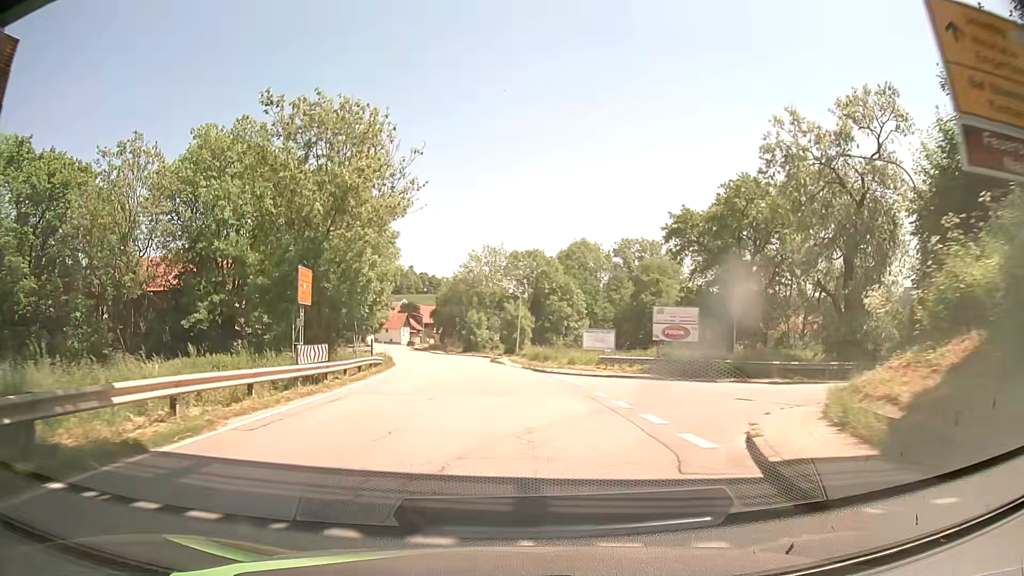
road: secondary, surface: asphalt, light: Day
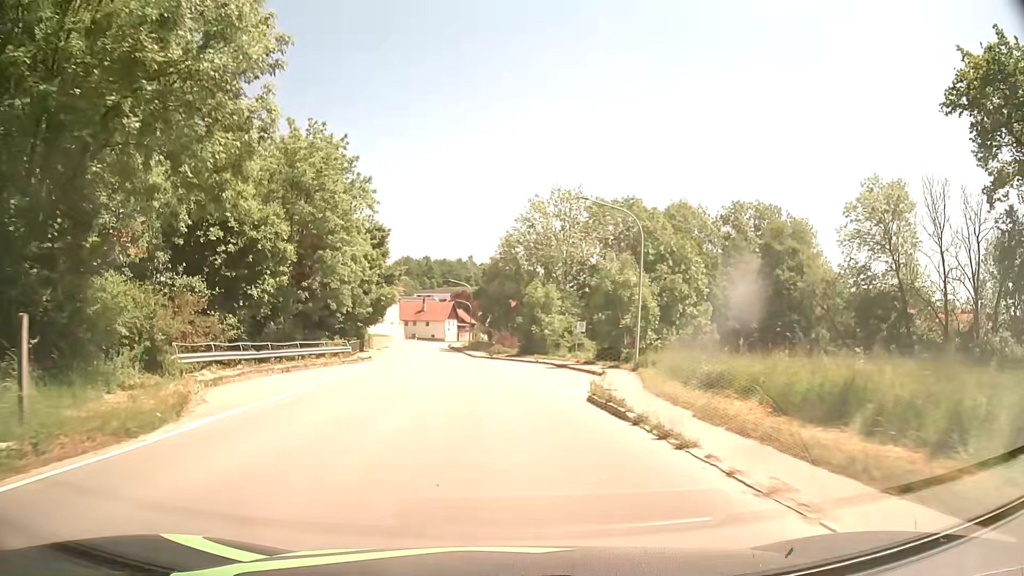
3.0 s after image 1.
(-1.3, +38.3) m; -5°
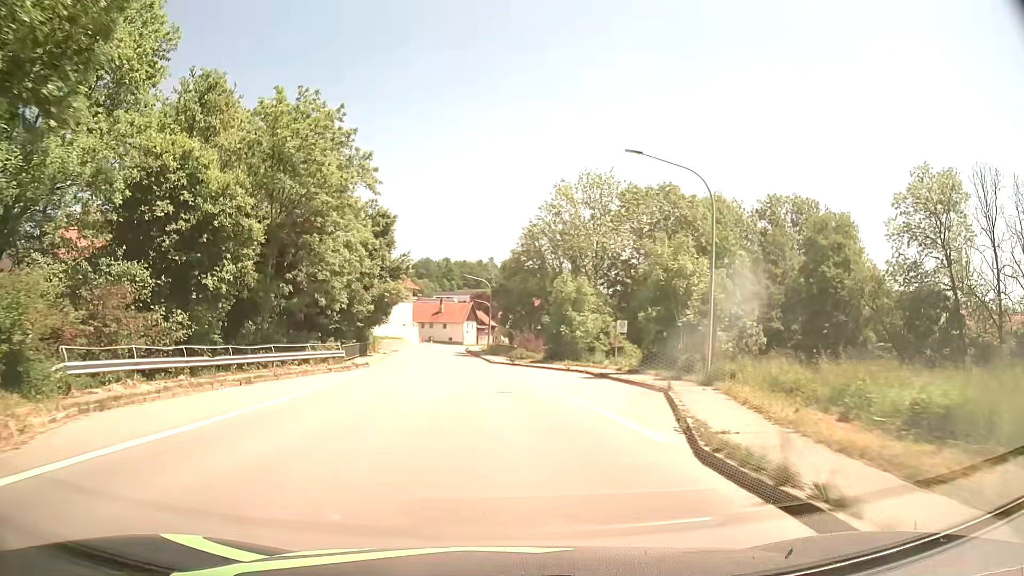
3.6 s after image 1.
(-0.2, +7.7) m; -2°
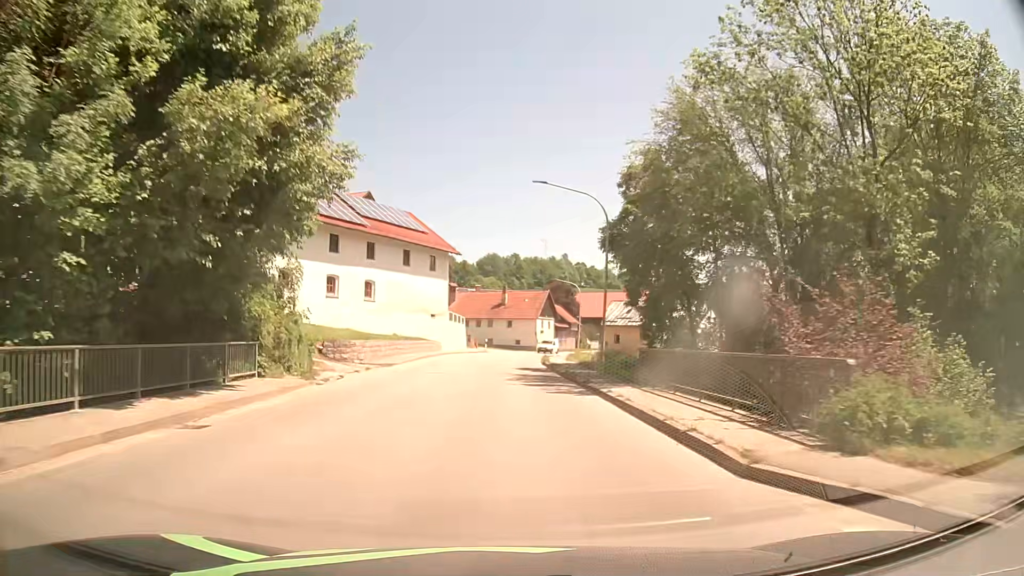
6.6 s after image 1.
(-2.6, +38.2) m; -6°
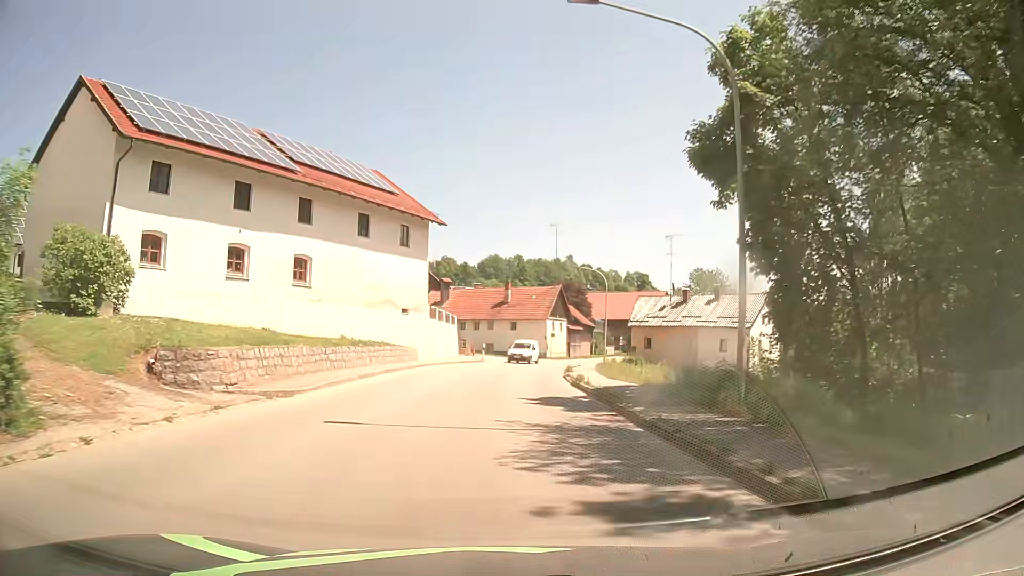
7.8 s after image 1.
(0.0, +15.1) m; 0°
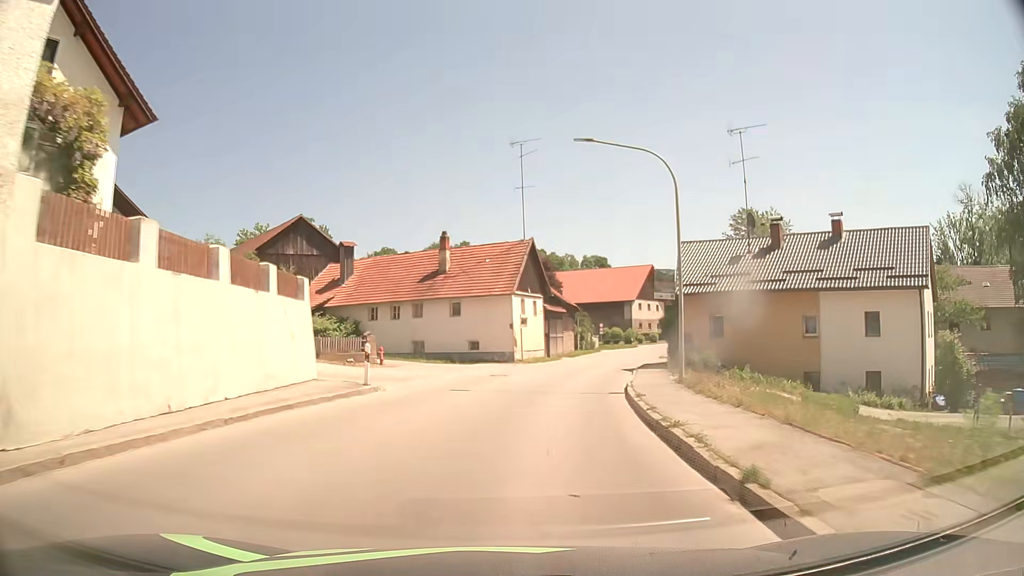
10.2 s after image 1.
(+0.6, +30.3) m; +4°
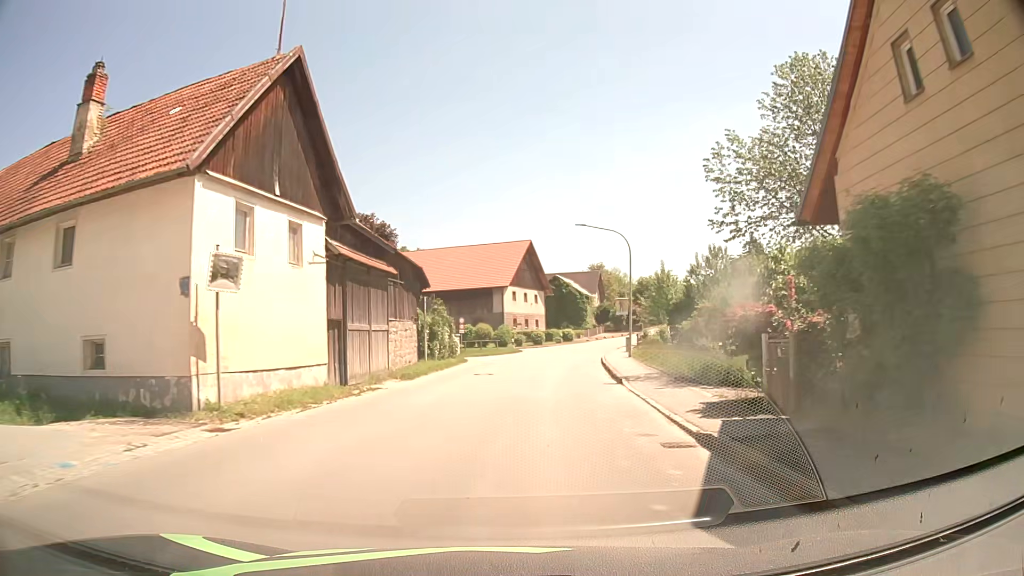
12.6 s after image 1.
(+2.8, +30.3) m; +12°
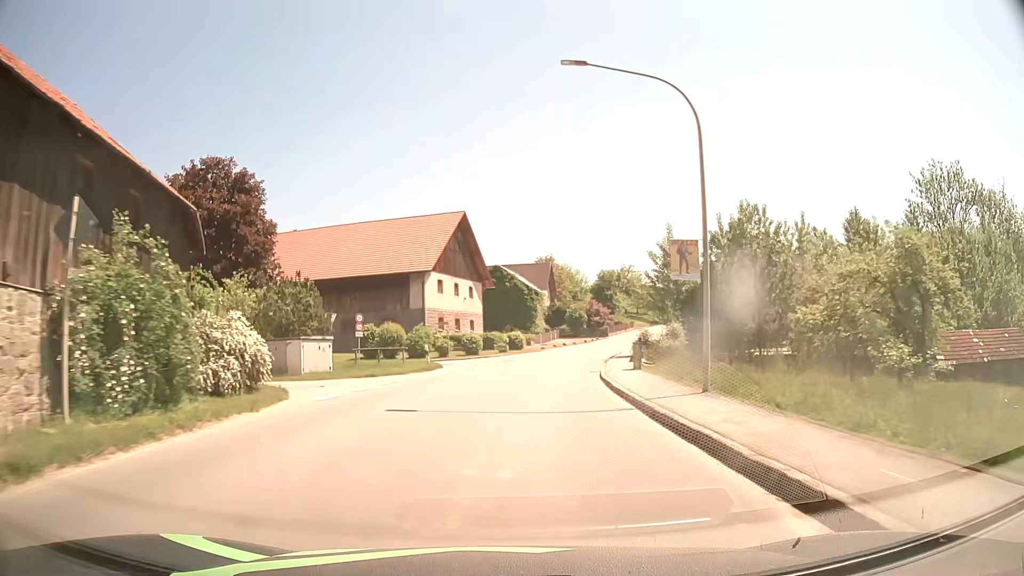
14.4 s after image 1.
(+1.3, +22.8) m; +6°
(0, +10) (+1, +20) (+2, +30) (+4, +40) (+6, +49) (+9, +59) (+13, +68) (+17, +78) (+20, +87) (+25, +96) m
